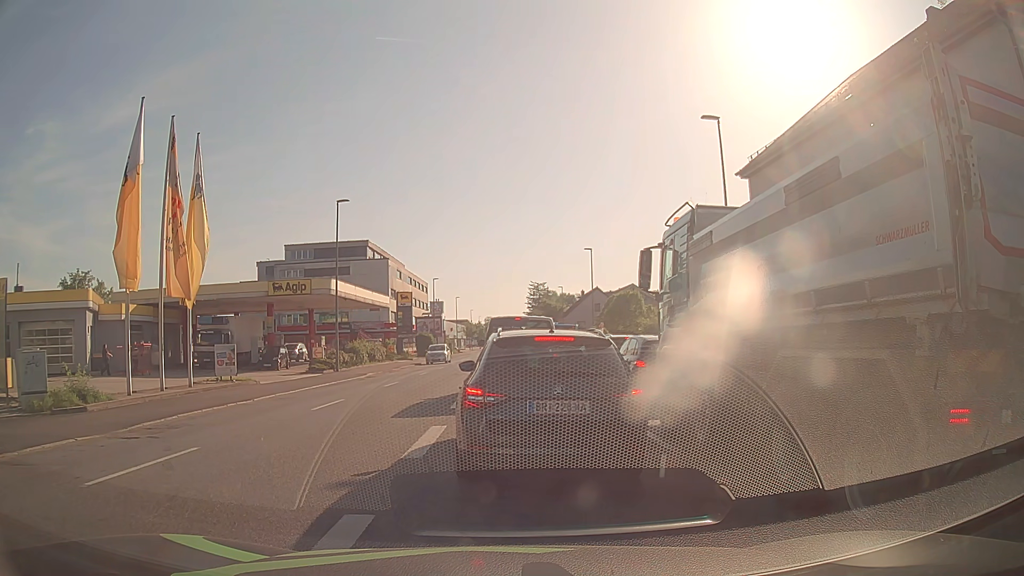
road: tertiary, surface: asphalt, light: Day
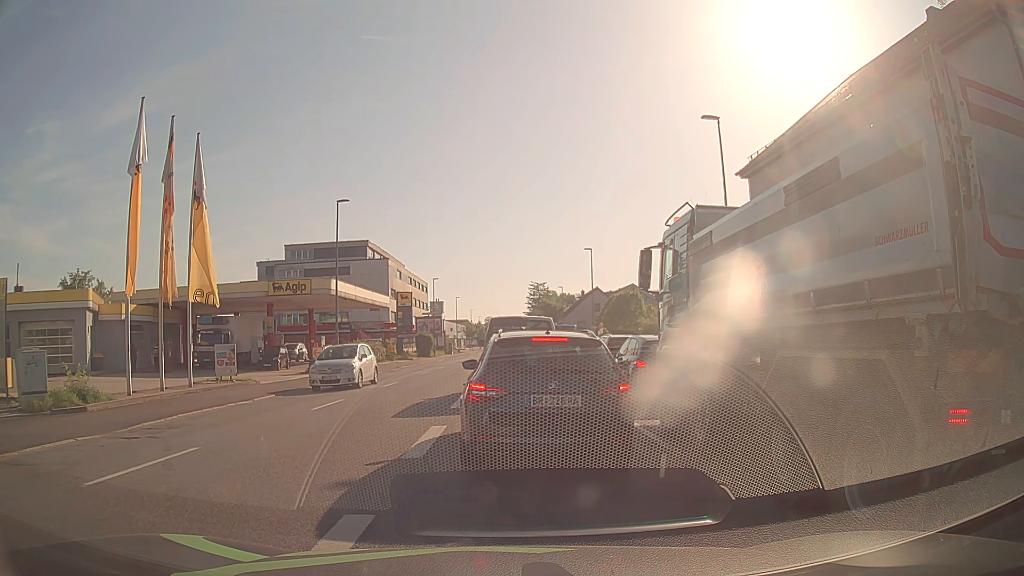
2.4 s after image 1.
(0.0, 0.0) m; 0°
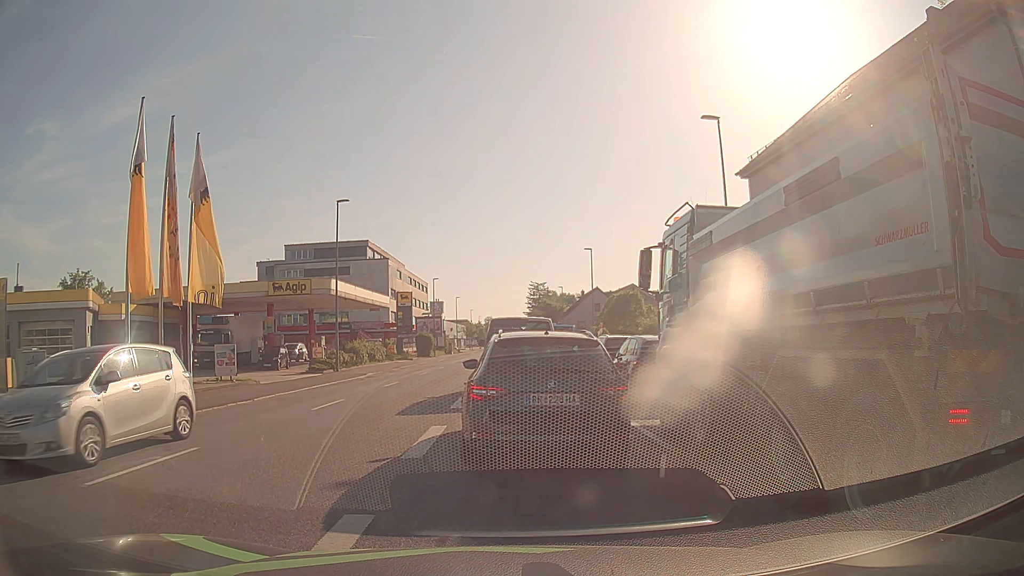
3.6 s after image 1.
(0.0, 0.0) m; 0°
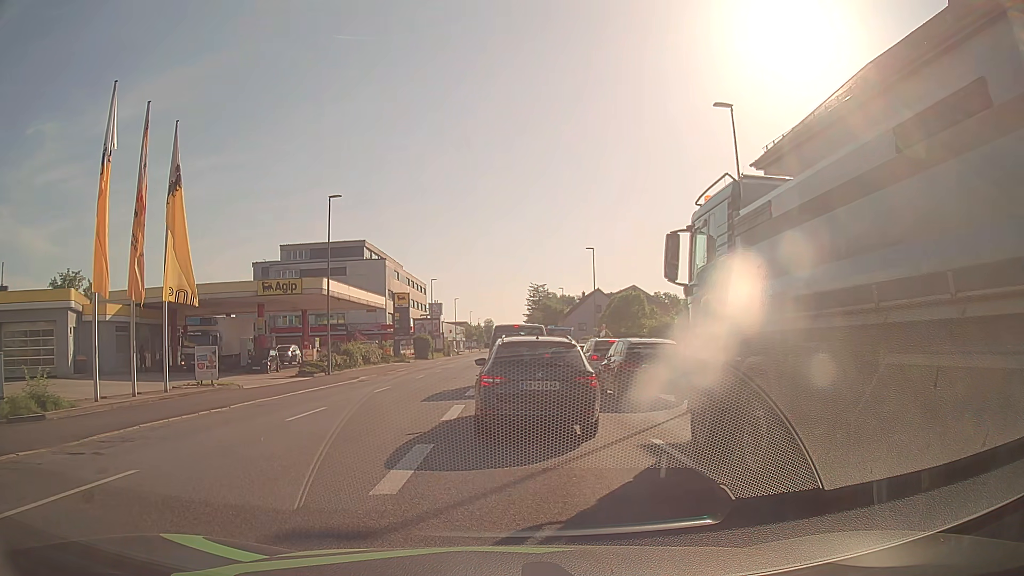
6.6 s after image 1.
(0.0, +1.9) m; 0°
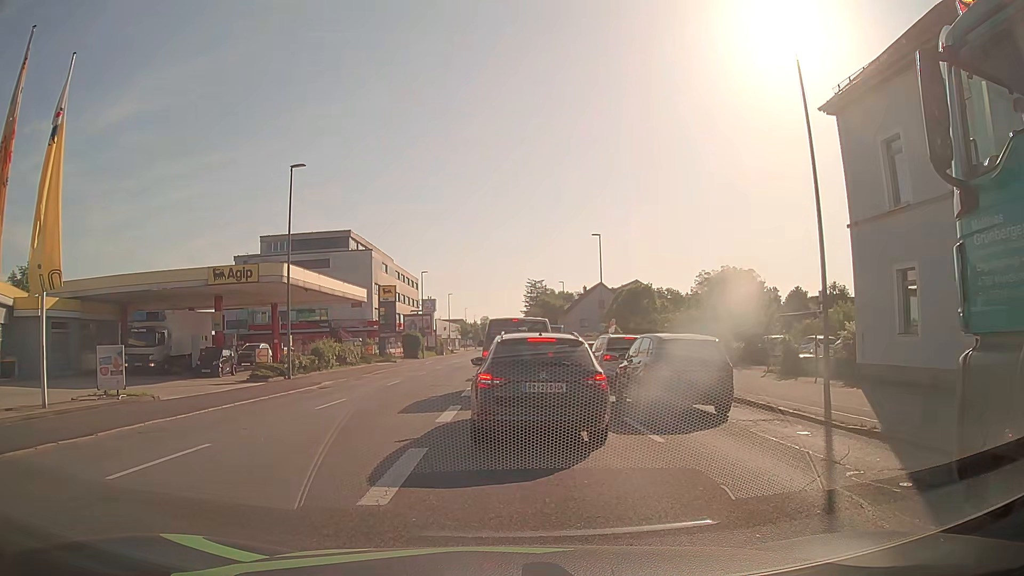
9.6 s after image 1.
(+0.1, +6.7) m; 0°
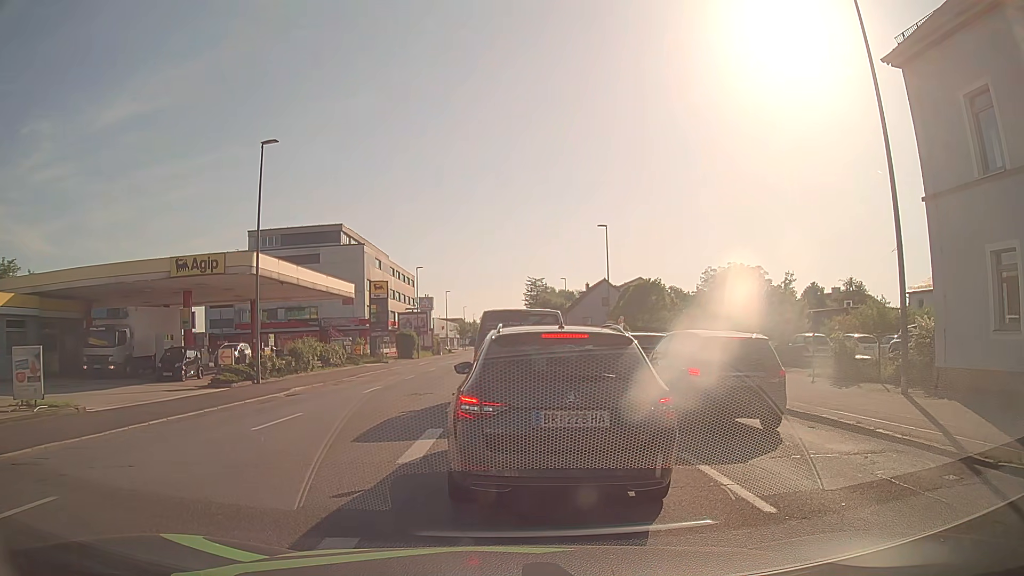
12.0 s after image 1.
(+0.1, +3.9) m; +1°
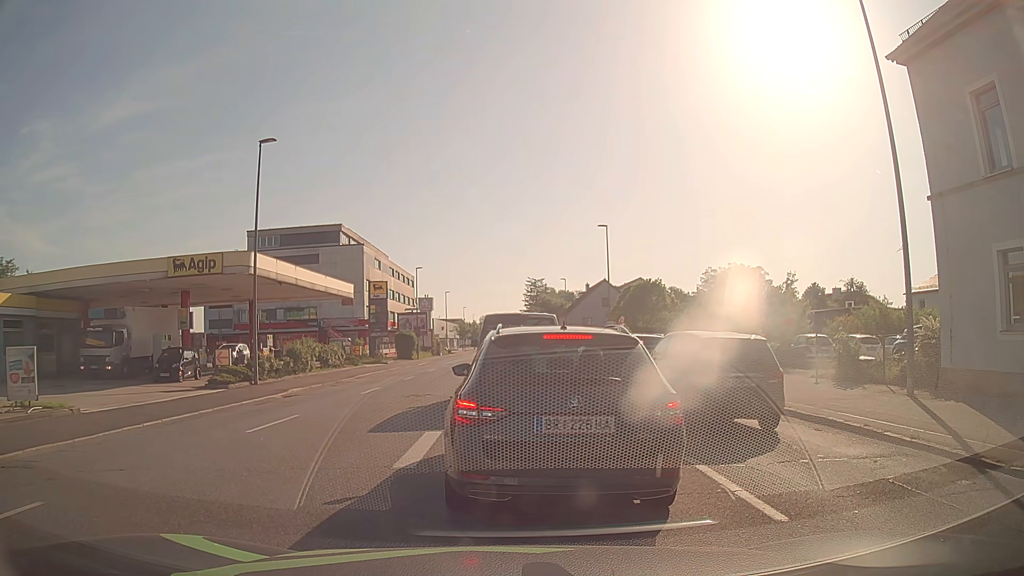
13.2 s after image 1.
(0.0, +0.3) m; 0°
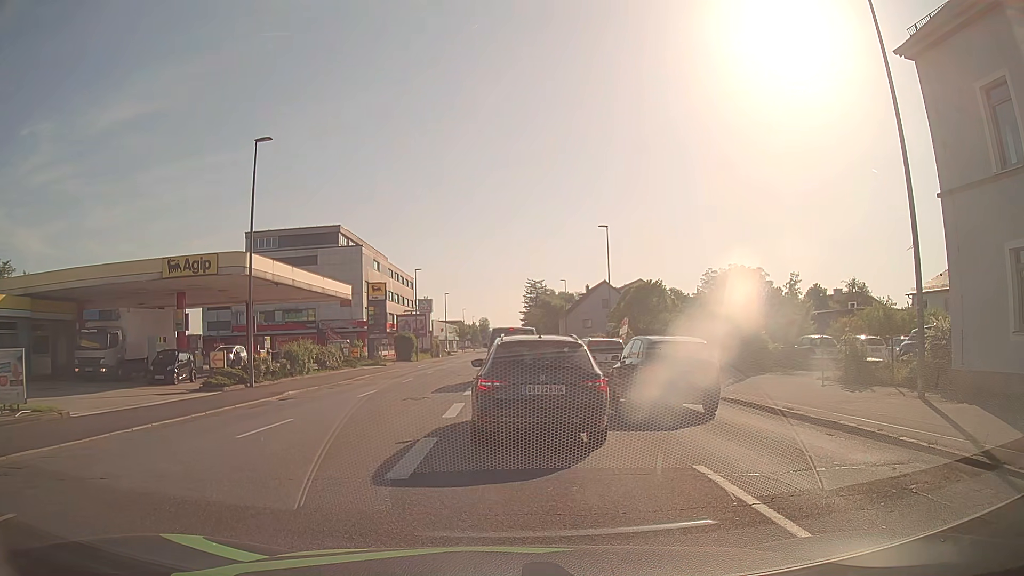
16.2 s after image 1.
(0.0, +0.5) m; 0°
